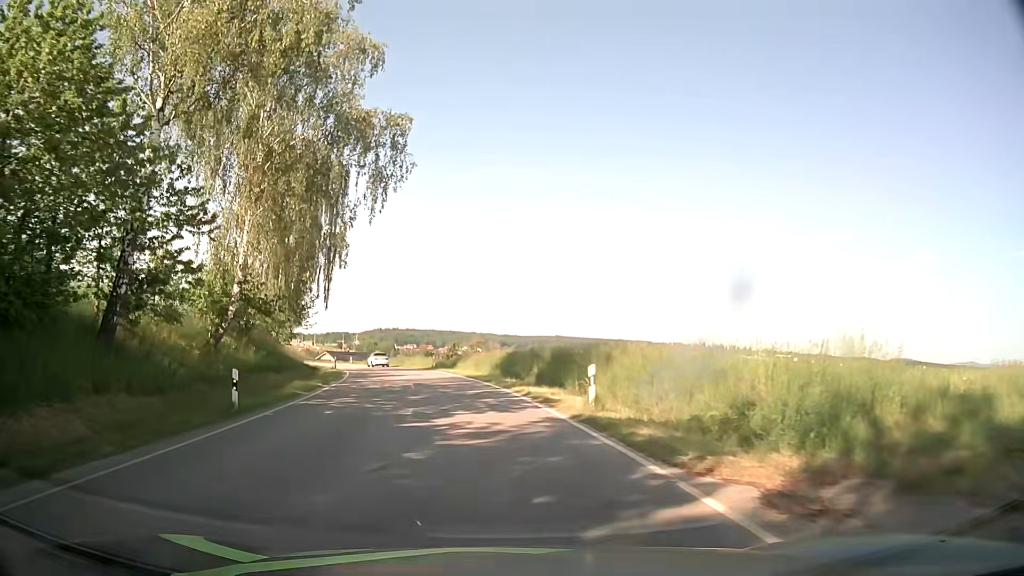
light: Day
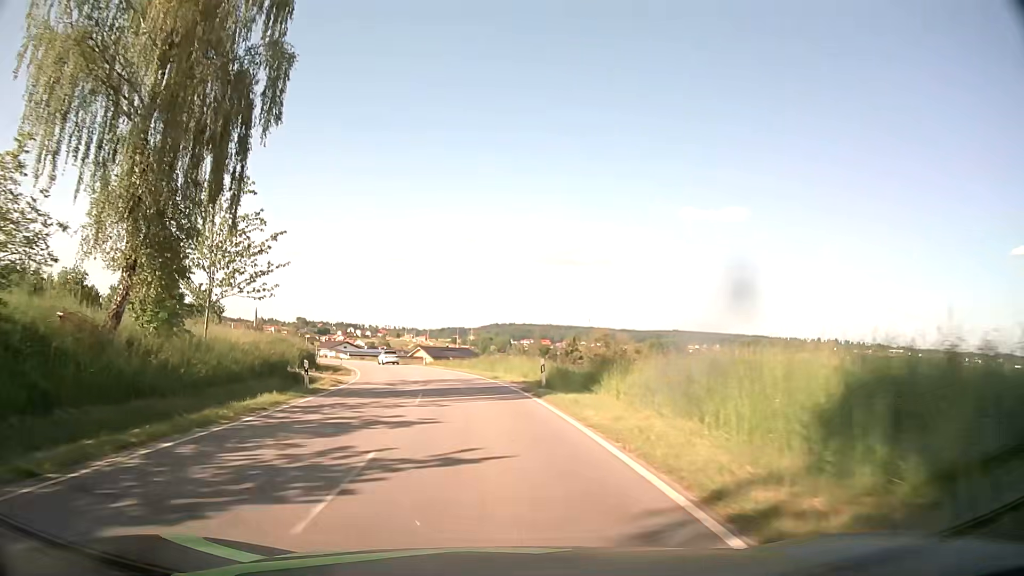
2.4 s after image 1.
(-2.7, +31.3) m; -10°
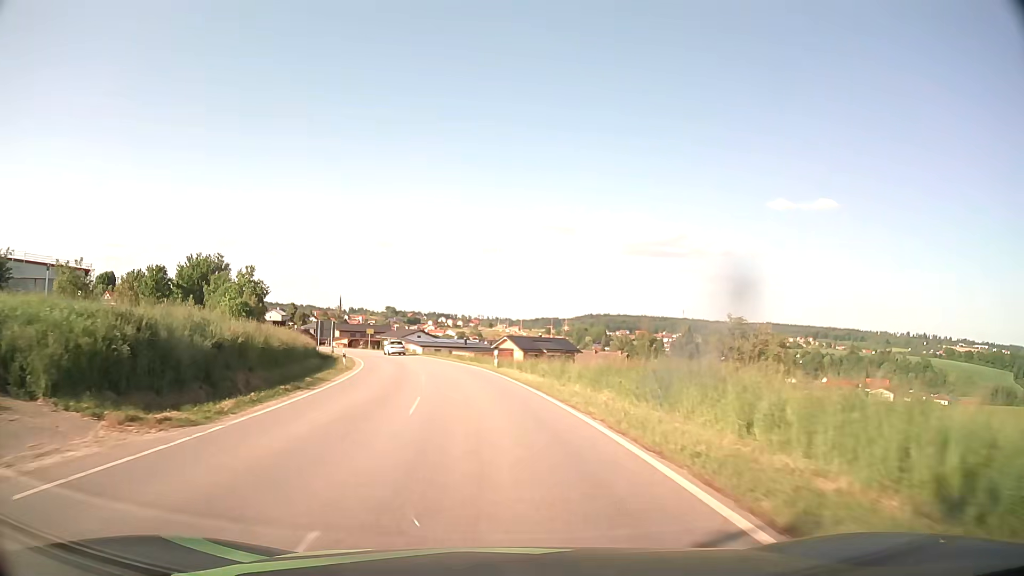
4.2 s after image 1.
(-2.0, +28.0) m; -8°
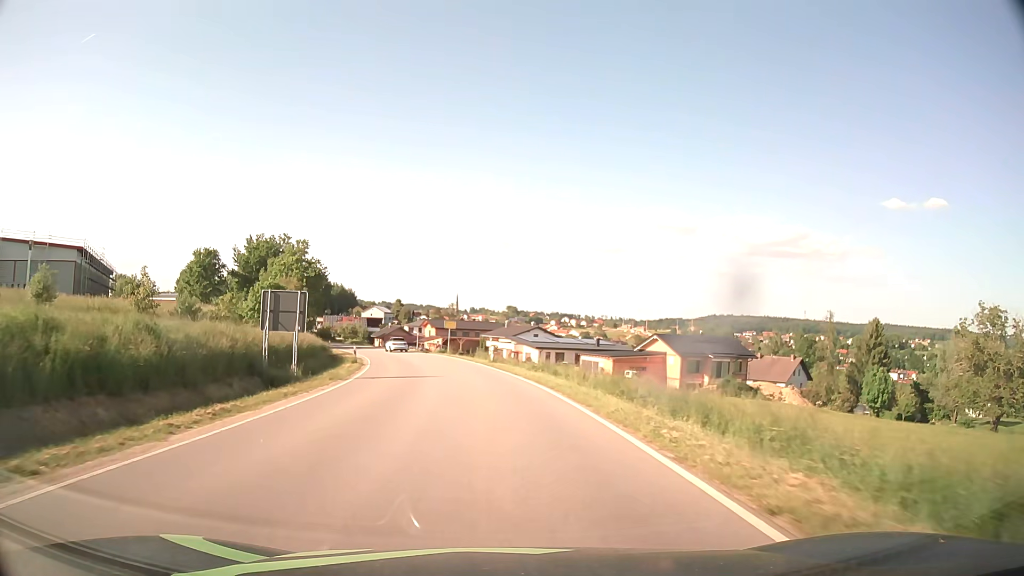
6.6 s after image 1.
(-3.3, +35.8) m; -10°
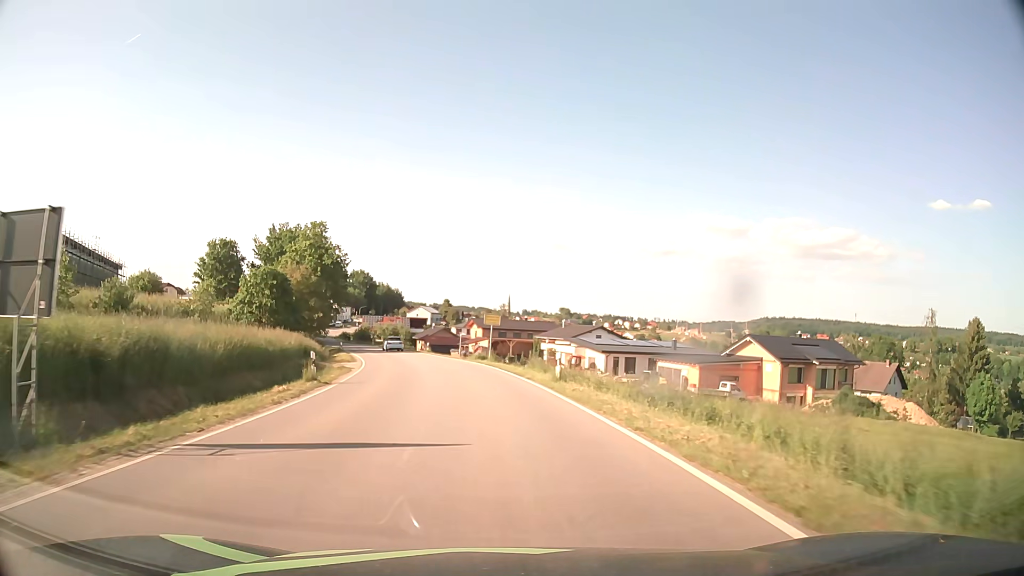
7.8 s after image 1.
(-0.7, +17.1) m; -4°
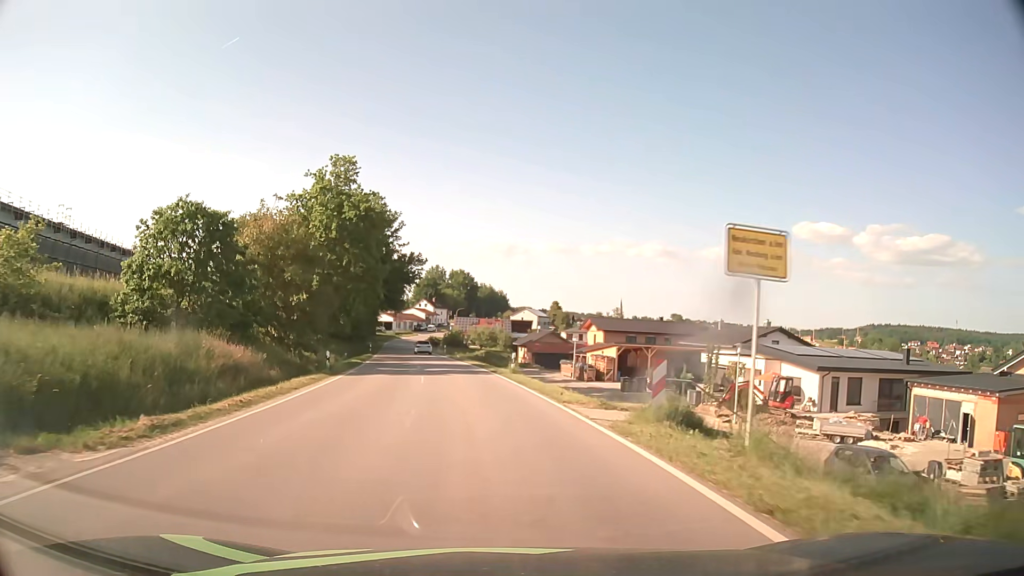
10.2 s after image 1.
(-2.5, +32.8) m; -9°
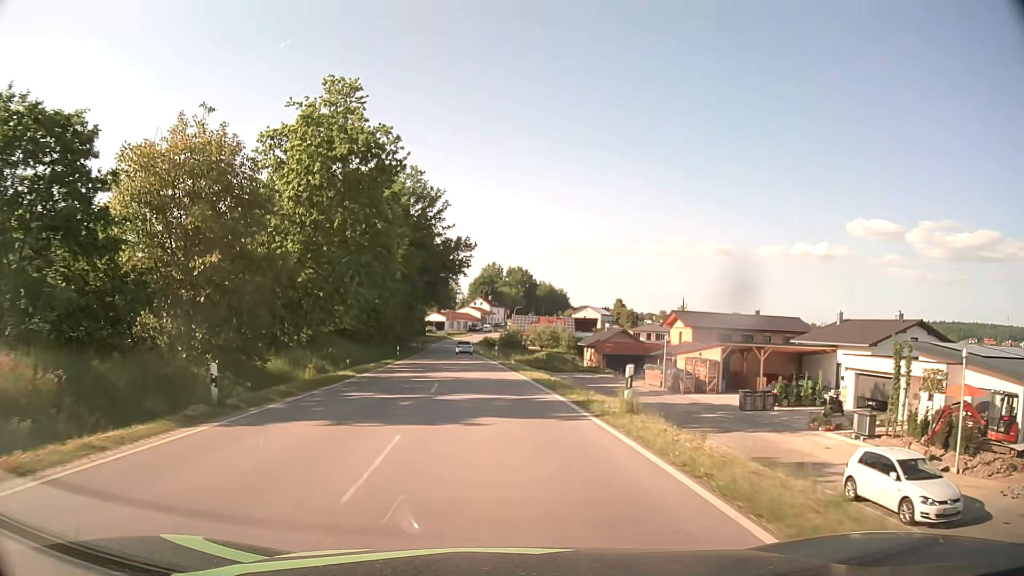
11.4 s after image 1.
(-0.7, +16.5) m; -5°
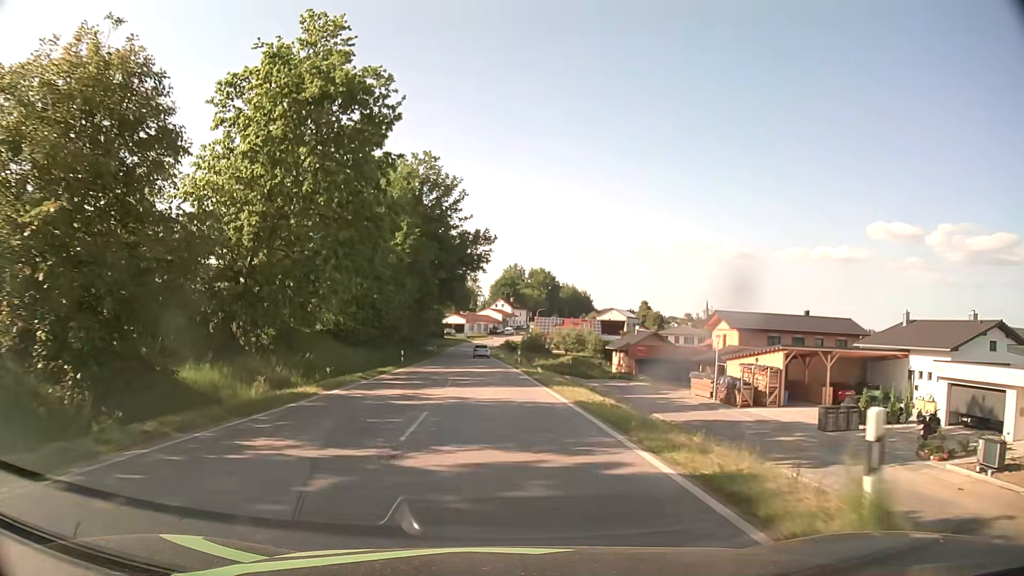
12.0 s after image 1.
(-0.1, +8.2) m; -2°
(0, +10) (0, +20) (-1, +30) (-1, +40) (-2, +50) (-3, +60) (-3, +70) (-4, +80) (-4, +90) (-4, +100) m
